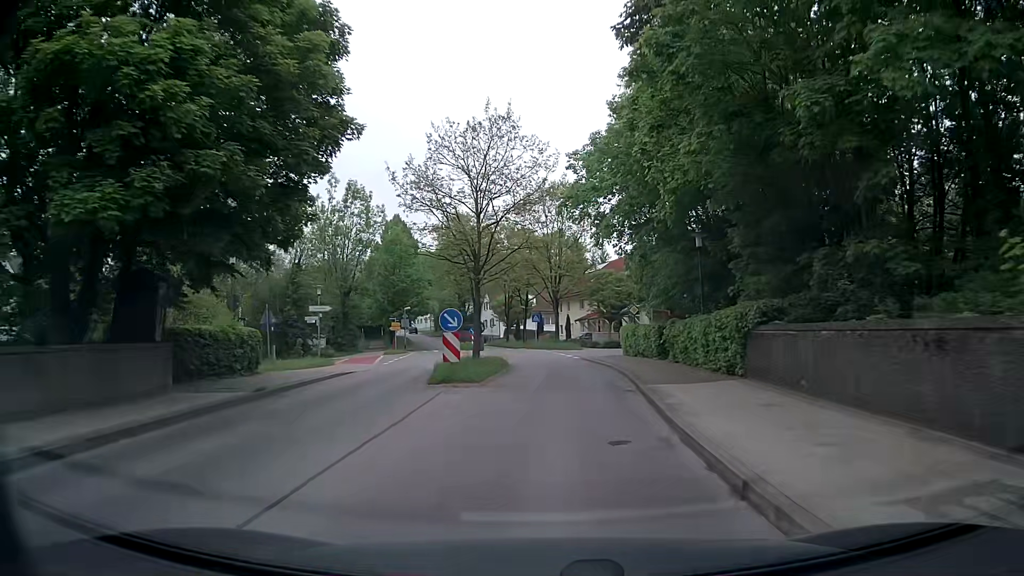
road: tertiary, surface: asphalt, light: Day
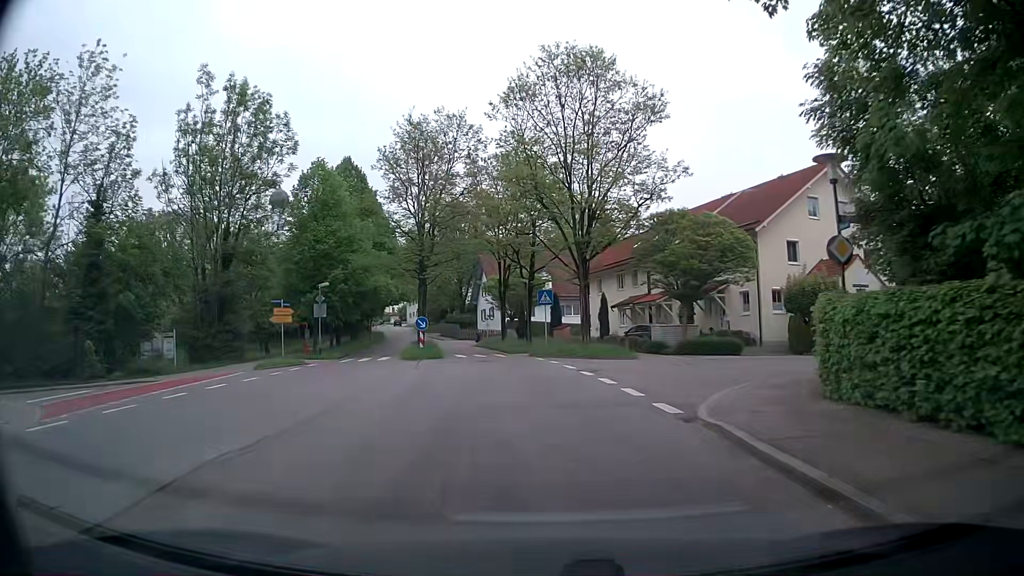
(+0.2, +29.1) m; -2°
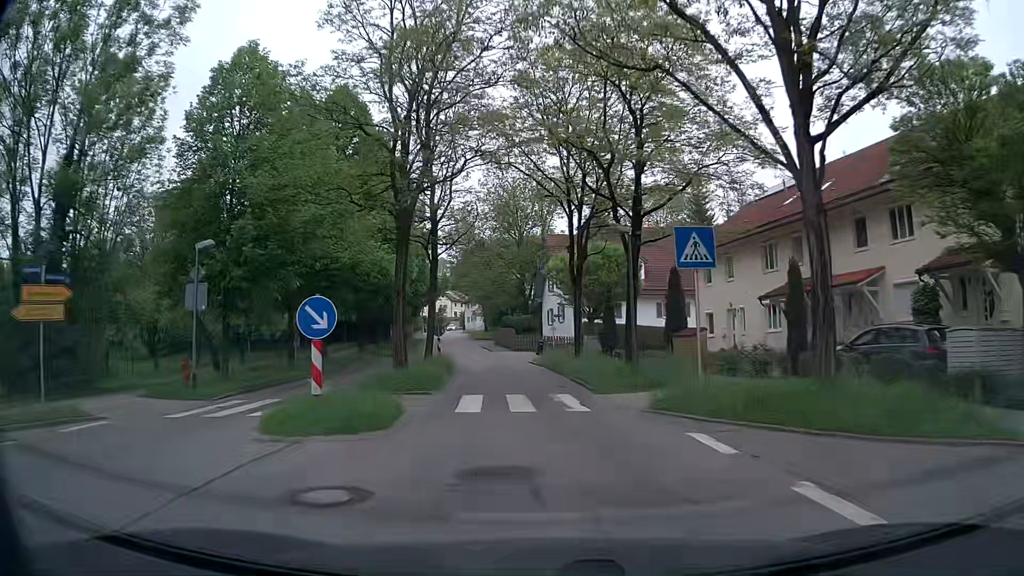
(-1.0, +21.2) m; -6°
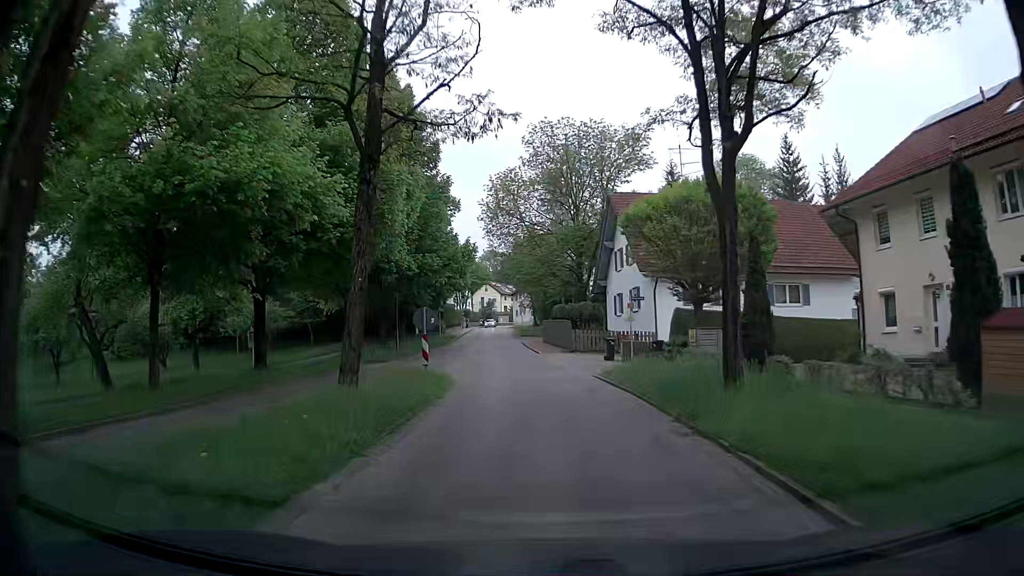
(-0.7, +15.8) m; -5°
(0, +10) (-1, +20) (-1, +30) (-2, +40) (-3, +50) (-4, +60) (-5, +70) (-6, +80) (-6, +90) (-7, +100) m
